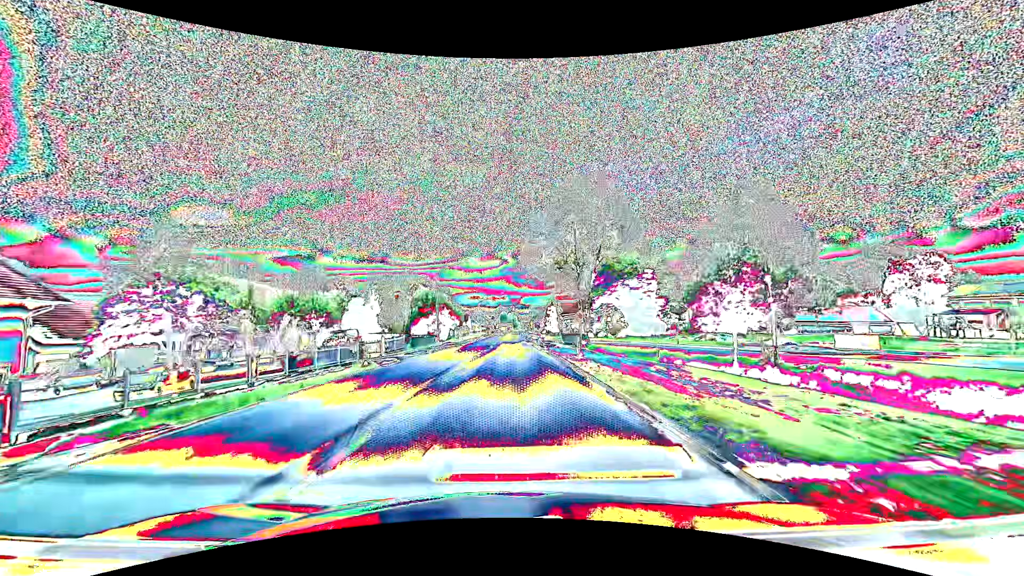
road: primary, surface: asphalt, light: Day
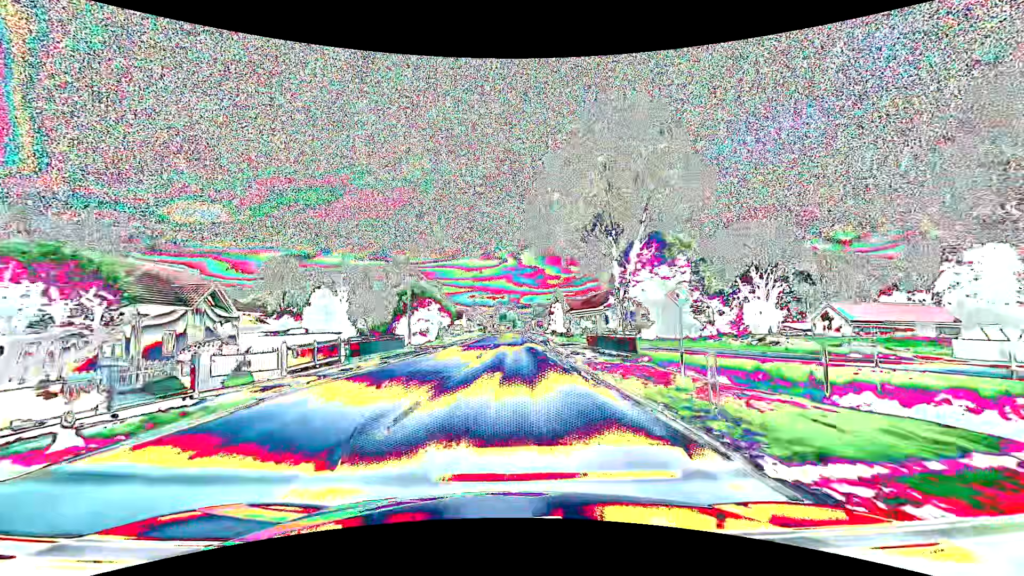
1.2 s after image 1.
(0.0, +15.8) m; 0°
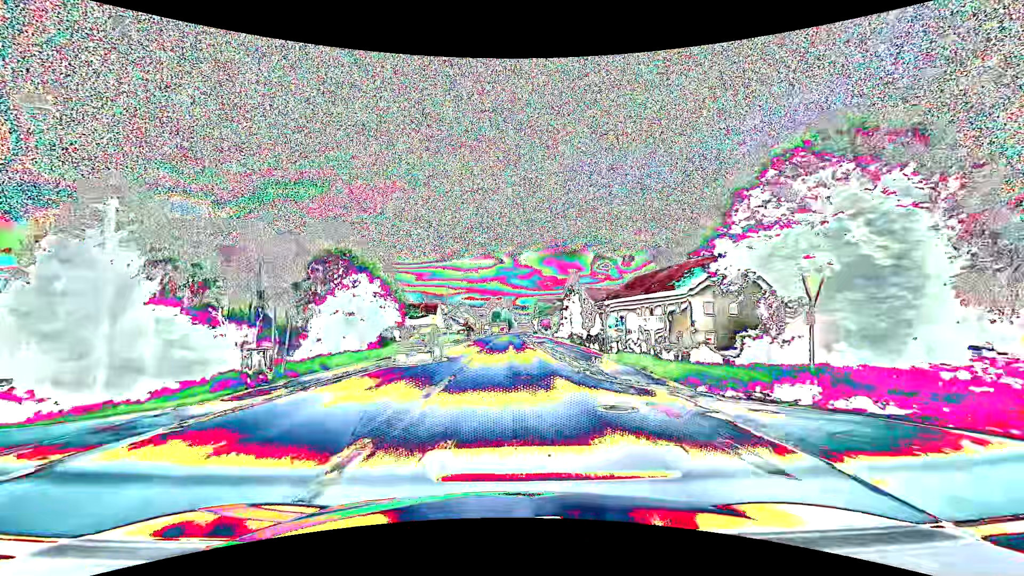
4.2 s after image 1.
(+0.1, +39.5) m; 0°
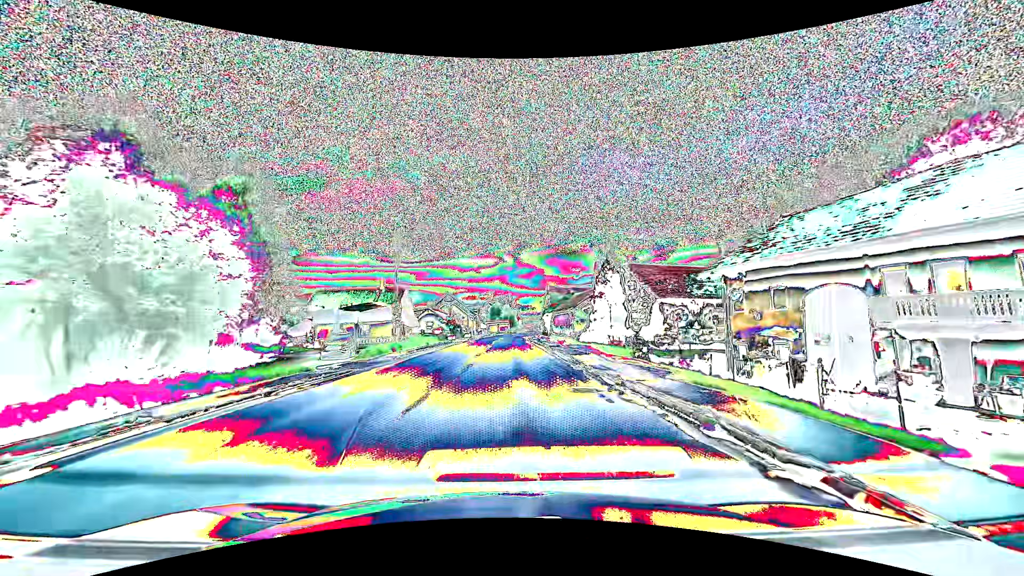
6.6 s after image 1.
(0.0, +31.6) m; 0°
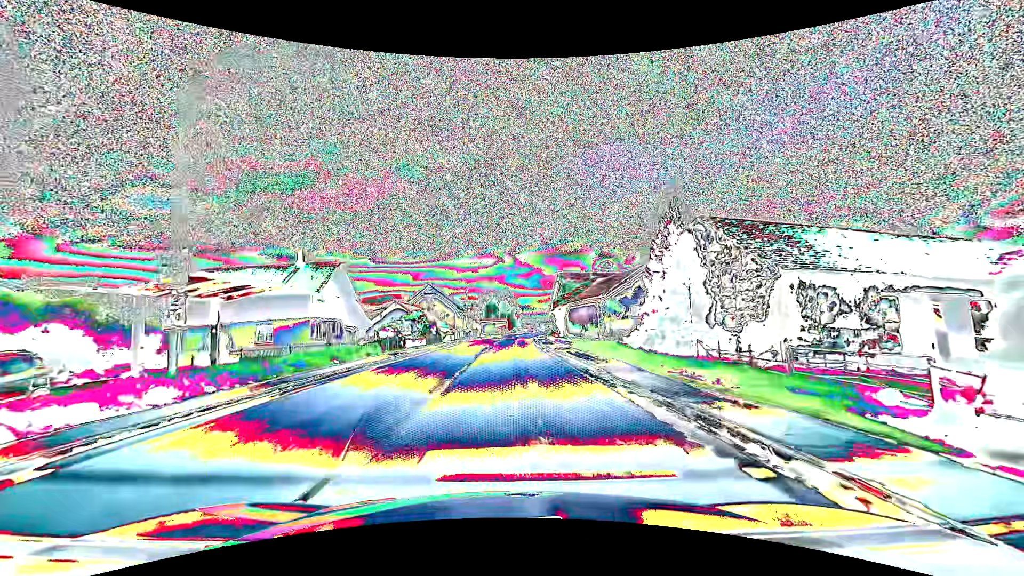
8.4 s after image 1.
(0.0, +23.7) m; 0°
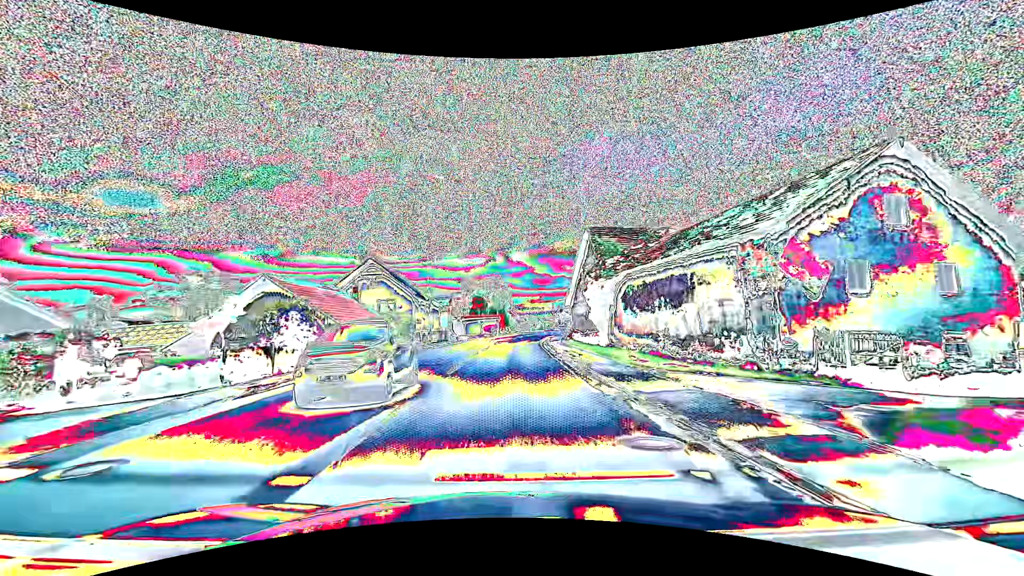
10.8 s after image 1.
(+0.2, +31.7) m; +1°
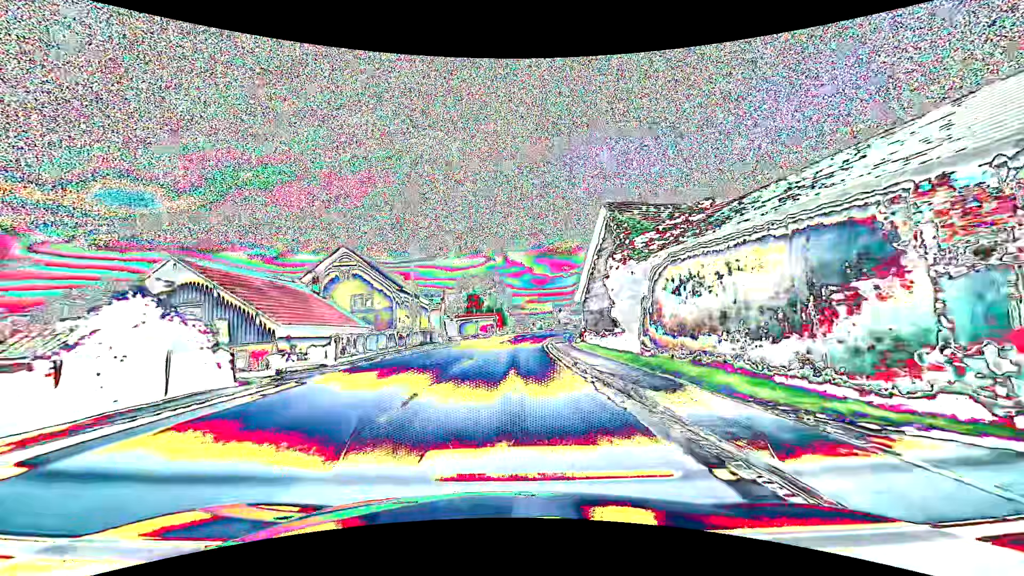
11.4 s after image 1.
(0.0, +7.9) m; 0°
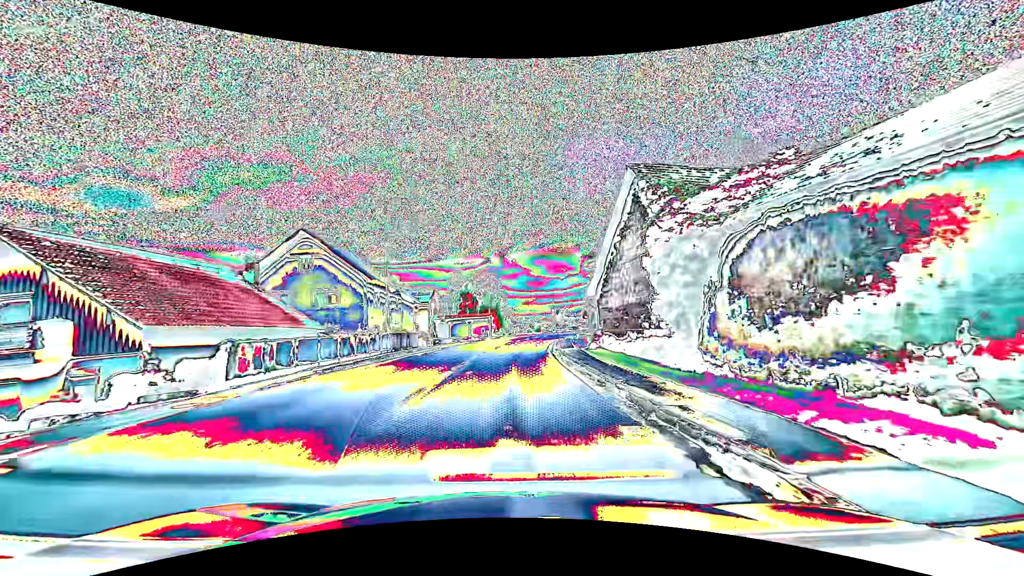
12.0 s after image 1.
(0.0, +7.9) m; 0°
(0, +10) (0, +20) (+1, +30) (+1, +40) (+2, +50) (+3, +60) (+5, +70) (+7, +80) (+9, +89) (+12, +99) m
